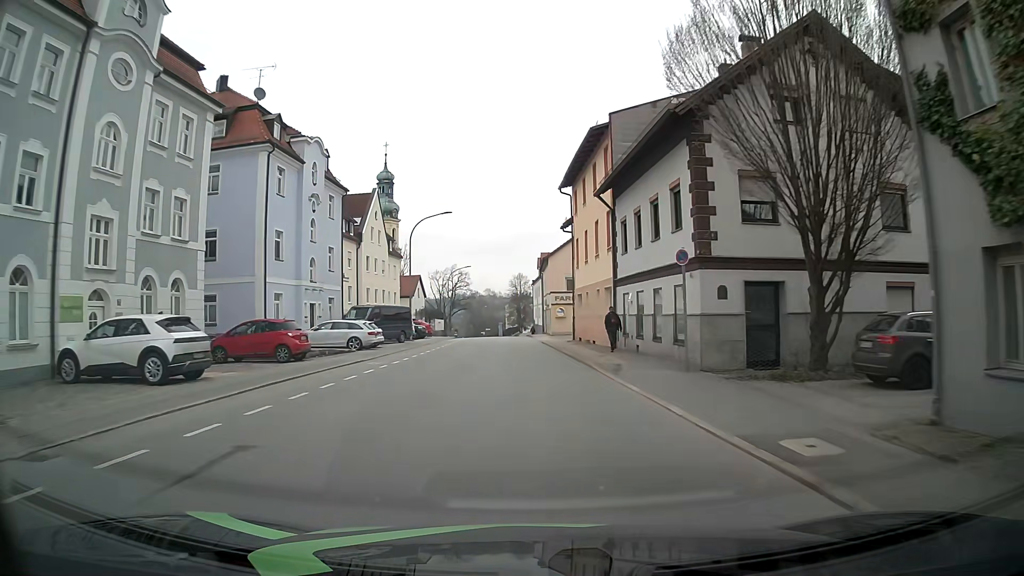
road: tertiary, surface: asphalt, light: Day
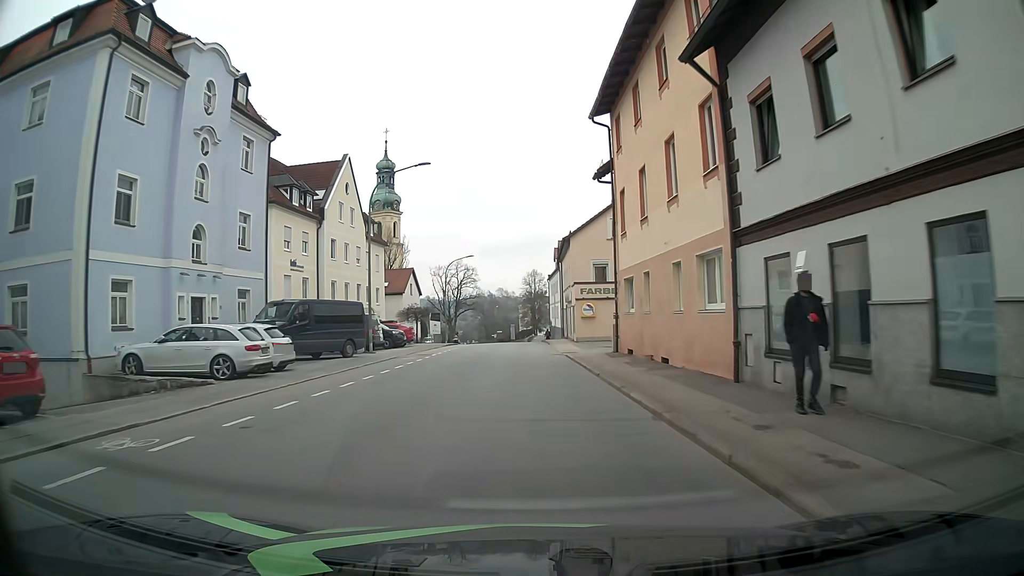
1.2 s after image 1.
(-0.2, +15.2) m; -1°
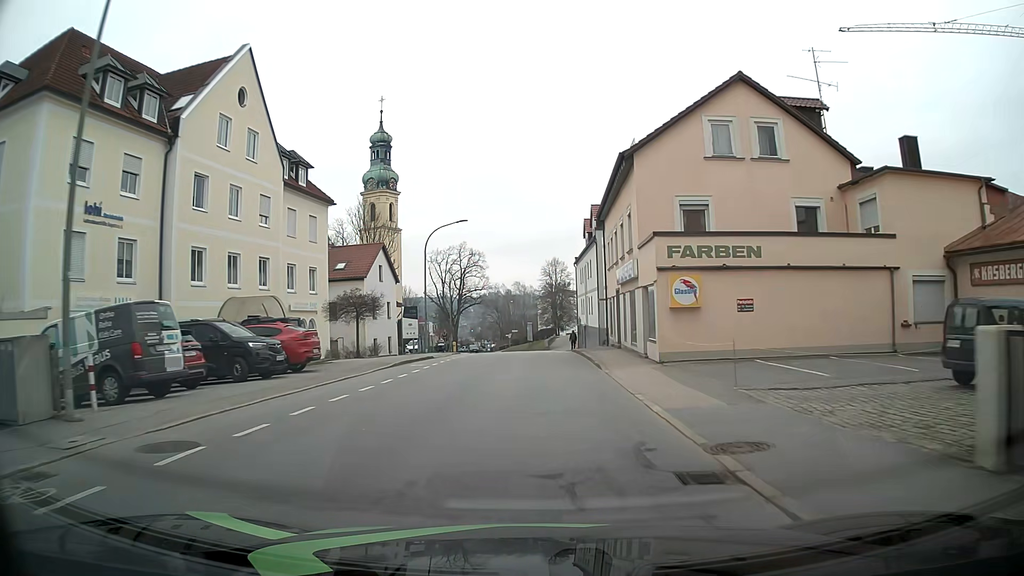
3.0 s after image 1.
(-0.3, +22.8) m; -2°
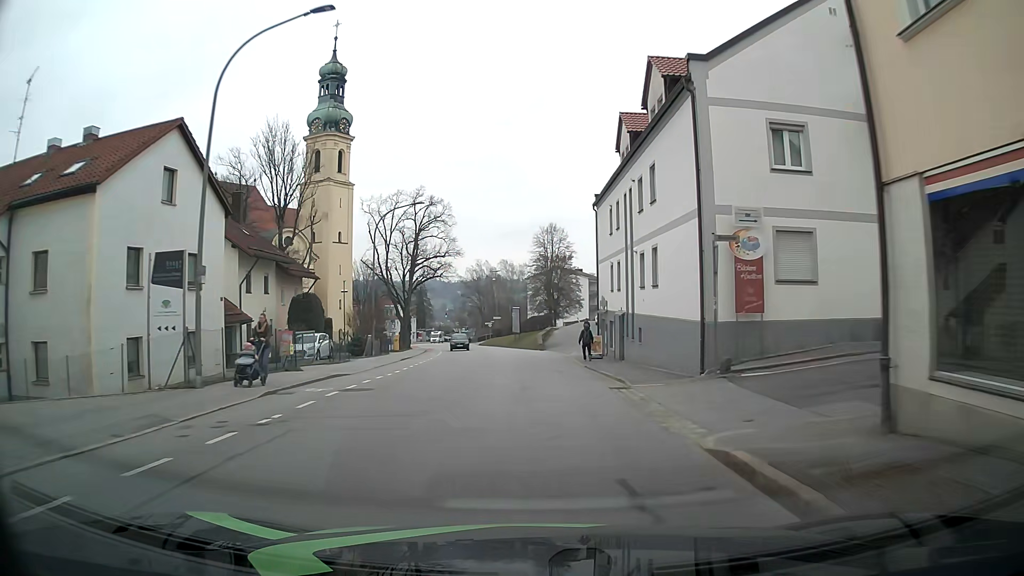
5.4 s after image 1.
(+0.1, +30.6) m; +3°
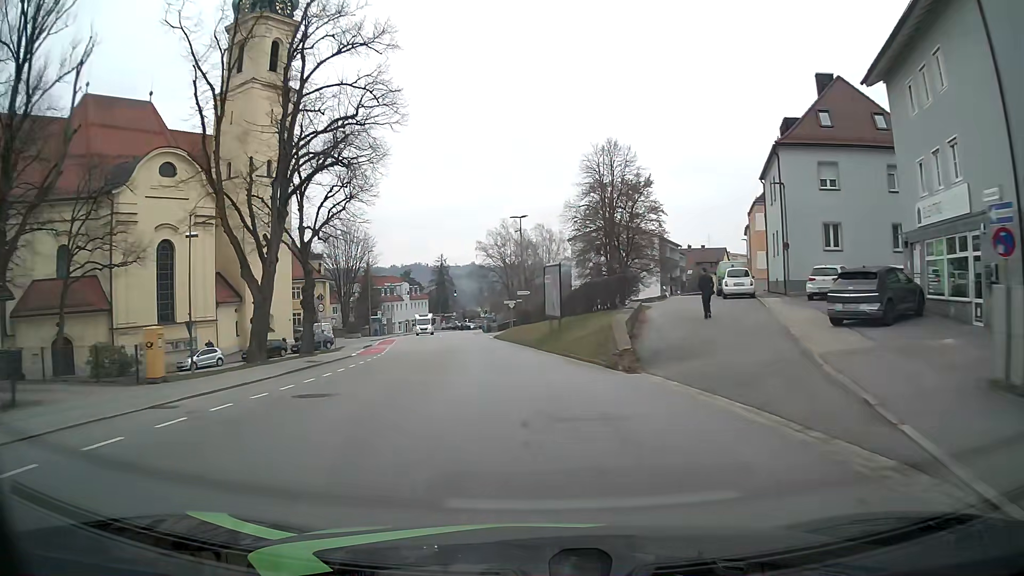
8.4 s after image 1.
(-2.3, +38.9) m; -7°
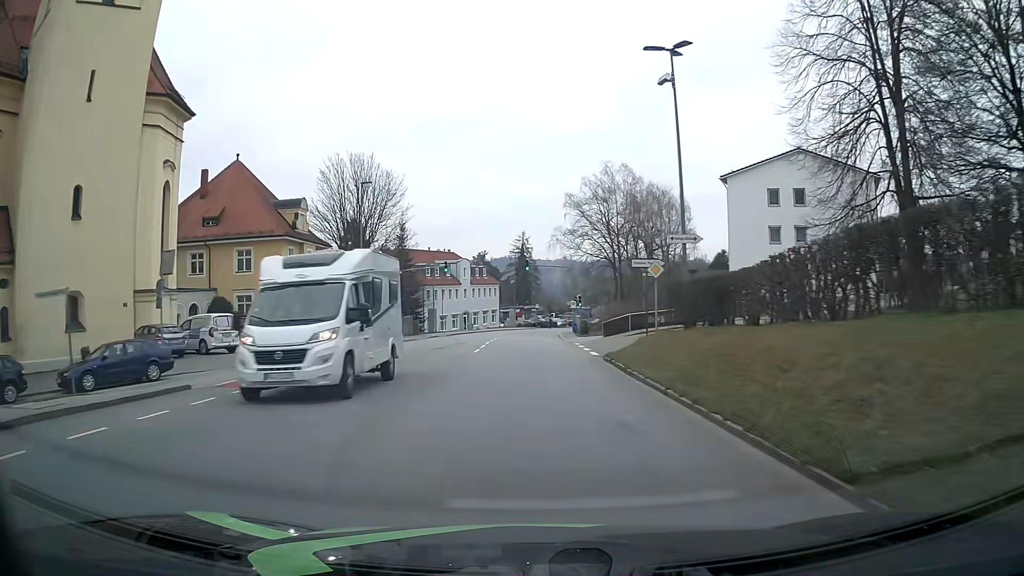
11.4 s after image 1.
(-2.3, +38.3) m; -7°
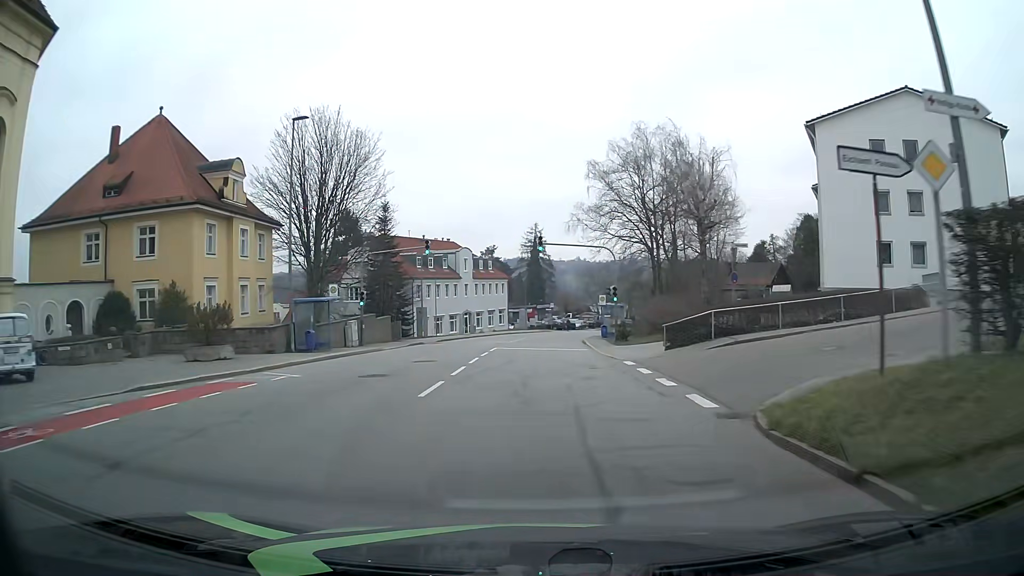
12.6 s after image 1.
(-0.1, +15.3) m; -1°
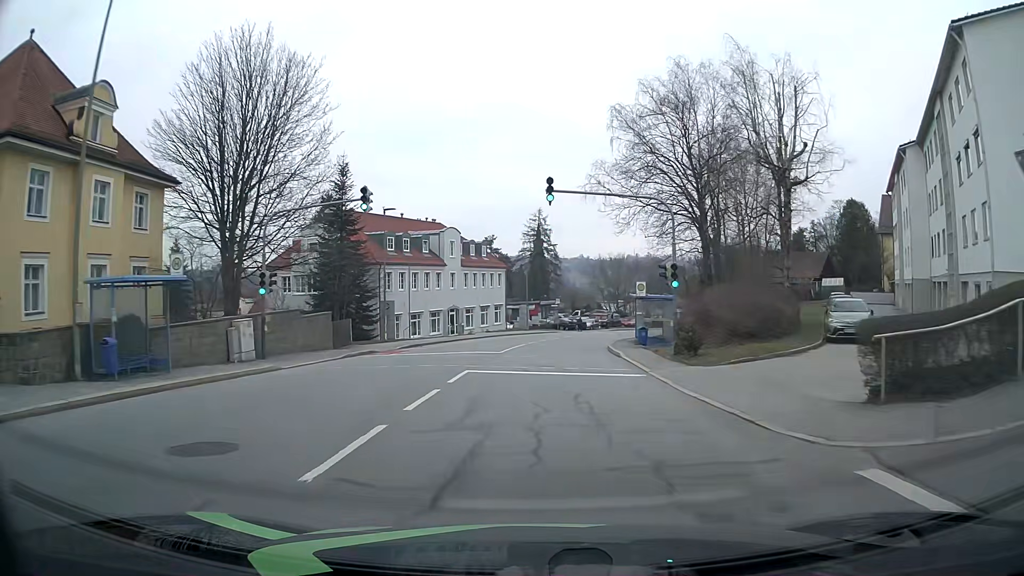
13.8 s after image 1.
(-0.1, +15.3) m; 0°
(0, +10) (0, +20) (+1, +30) (+2, +40) (+4, +50) (+7, +59) (+10, +69) (+15, +78) (+20, +86) (+27, +94) m
